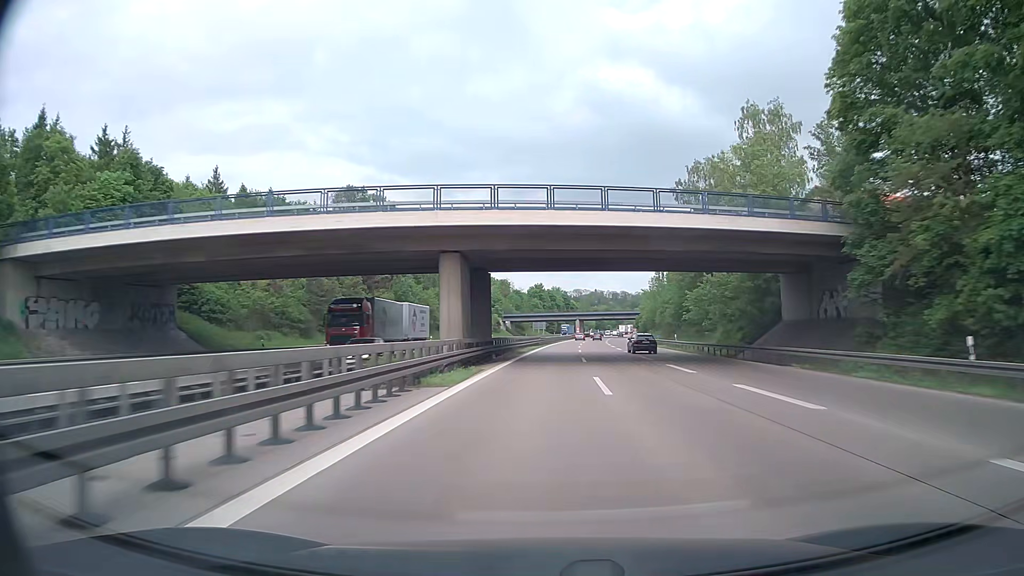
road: motorway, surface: asphalt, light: Day
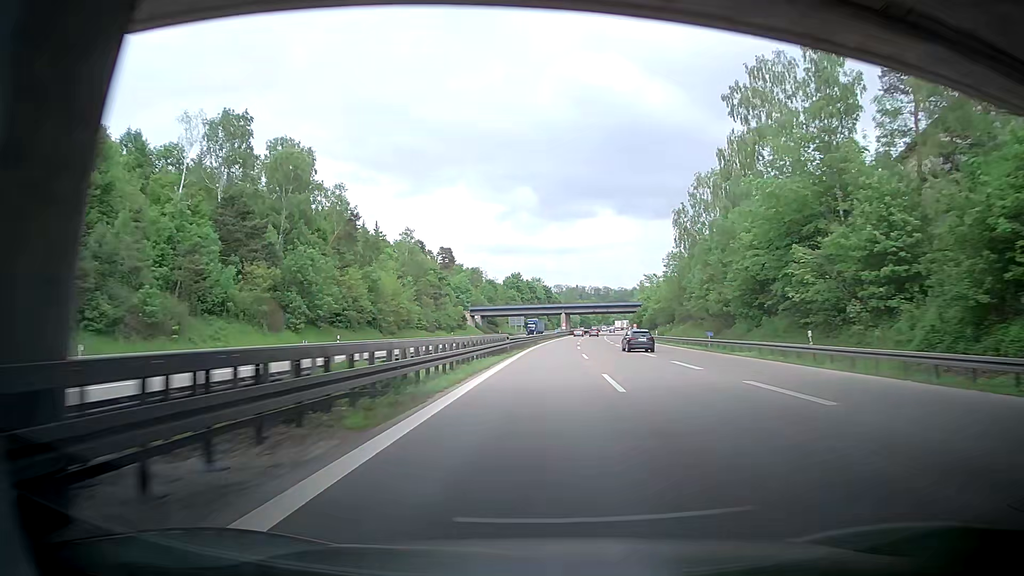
(+0.6, +36.1) m; +1°
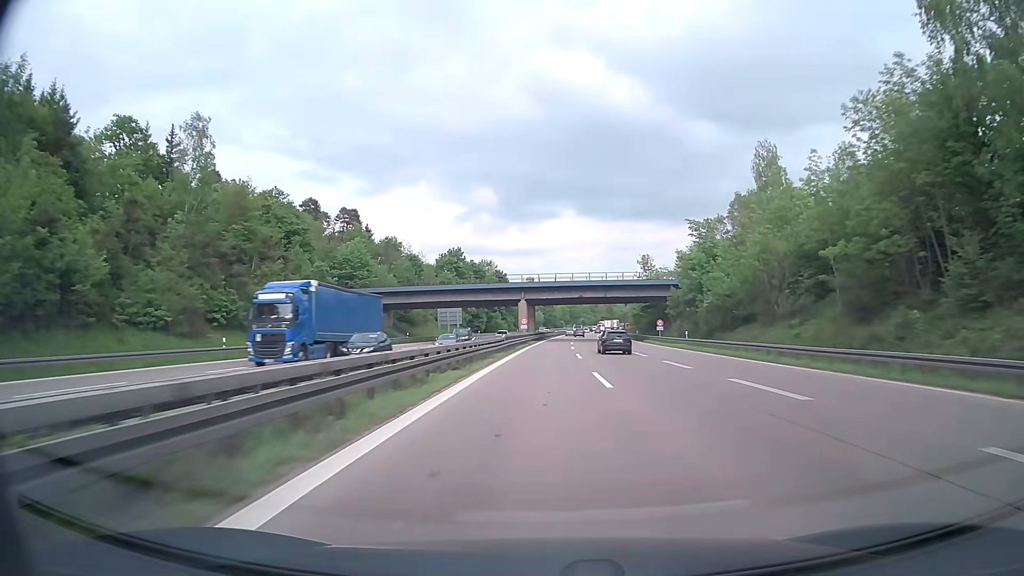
(+2.5, +71.1) m; +4°
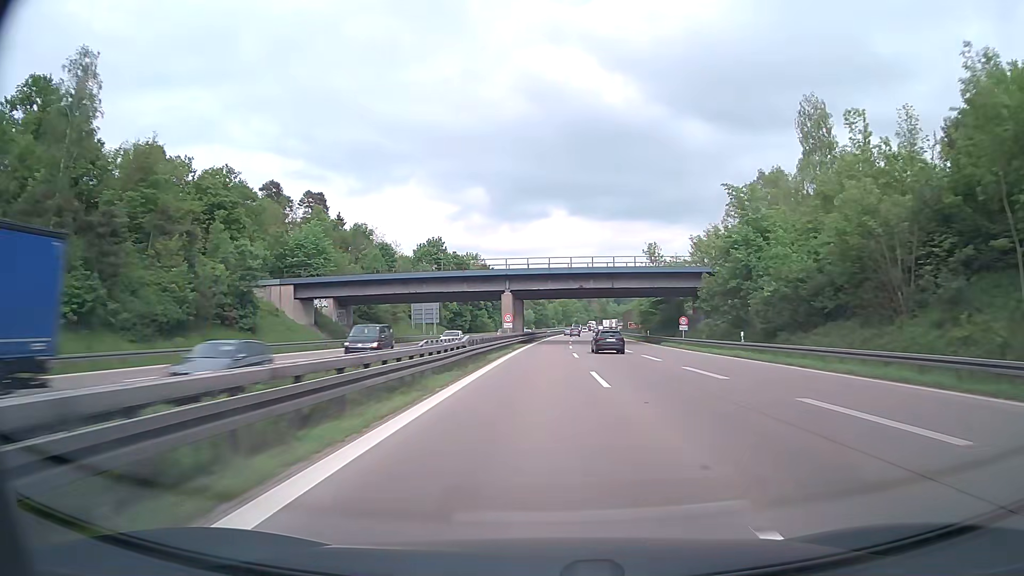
(+0.2, +17.6) m; +1°
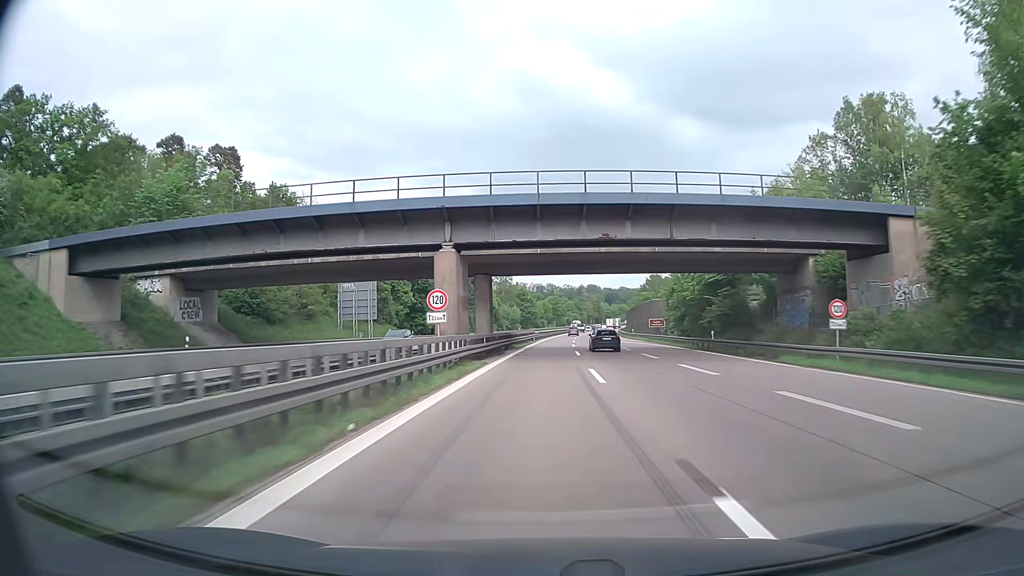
(+0.4, +34.7) m; +1°
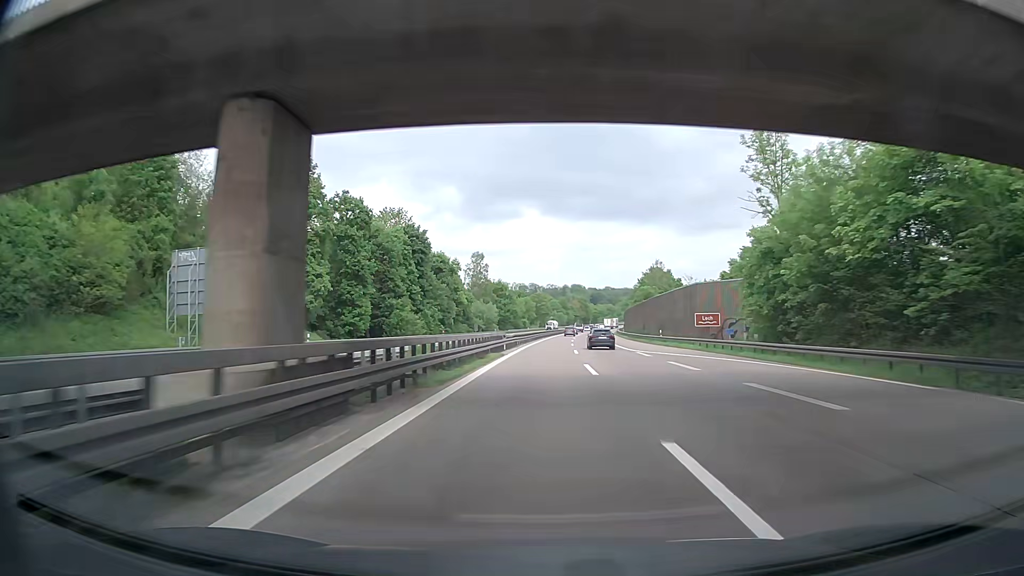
(+0.3, +33.6) m; +1°
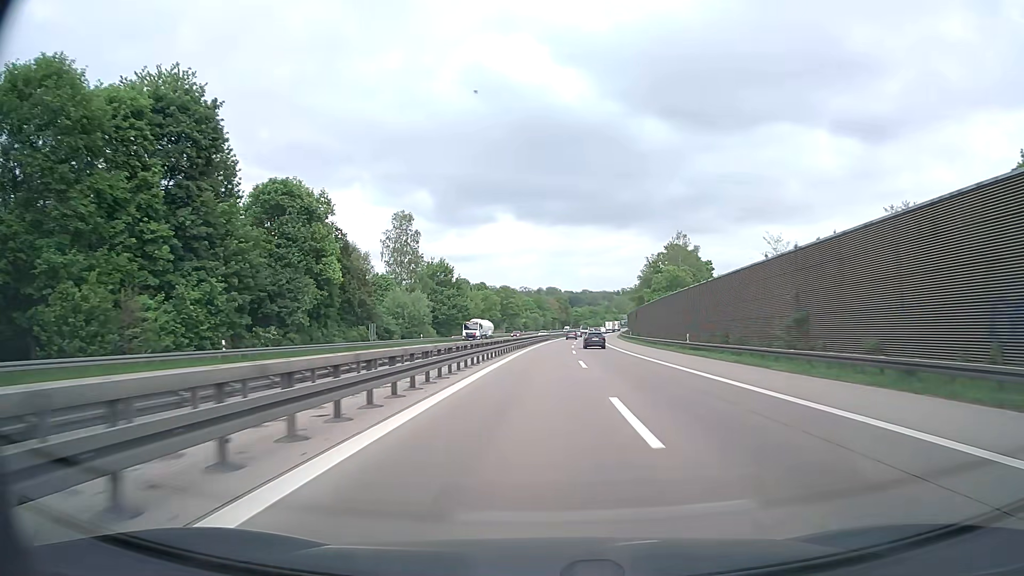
(+2.0, +66.3) m; +3°
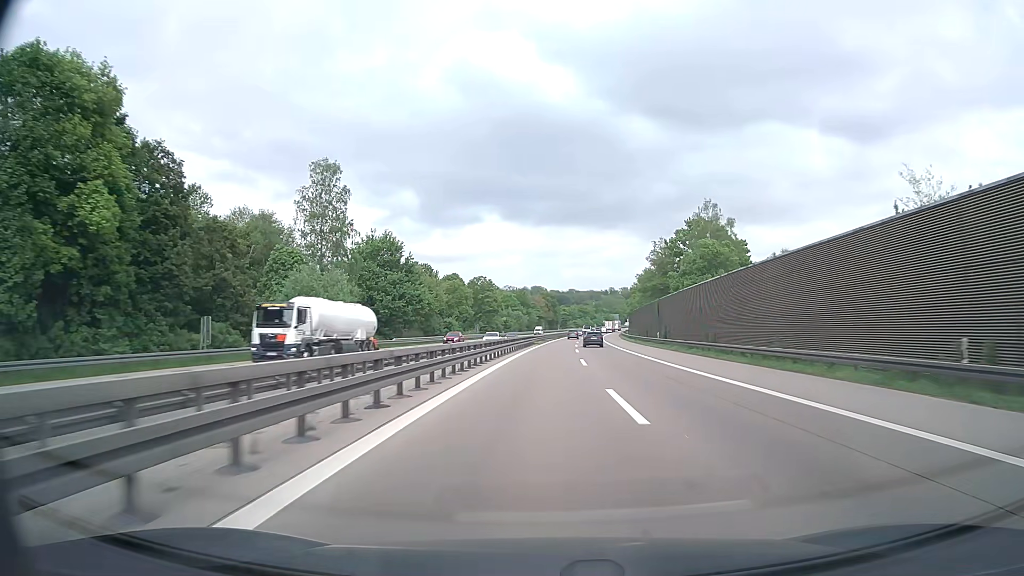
(+0.3, +34.1) m; +1°
(0, +10) (0, +20) (0, +30) (+1, +40) (+1, +50) (+1, +60) (+2, +70) (+2, +80) (+3, +90) (+4, +100) m
